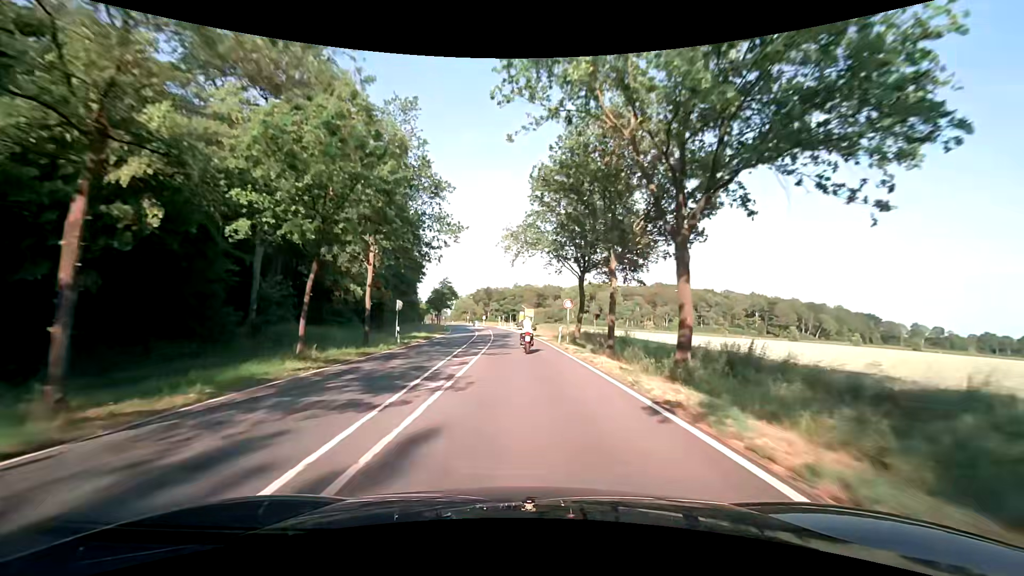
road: secondary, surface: asphalt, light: Day
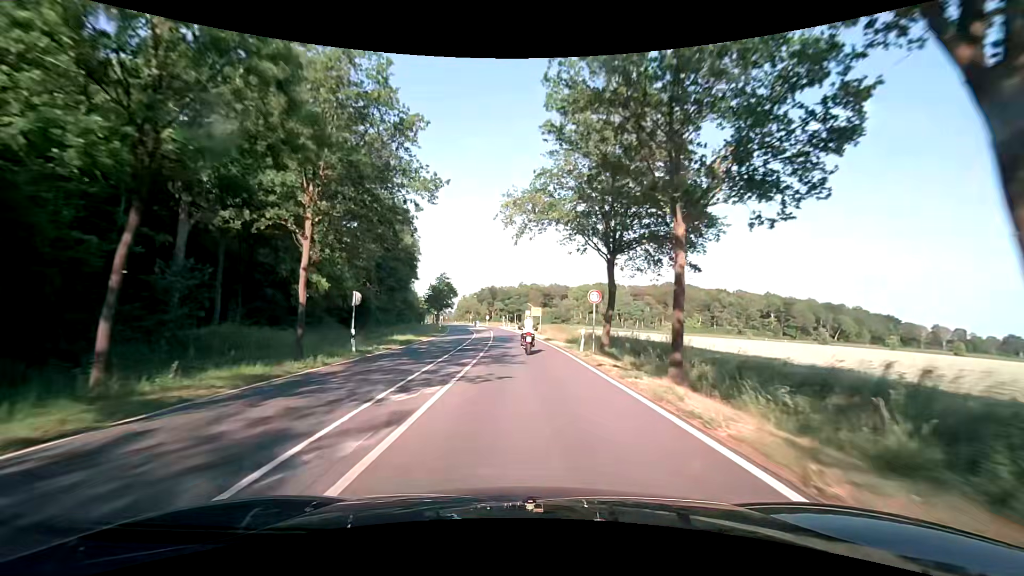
(-0.1, +9.2) m; 0°
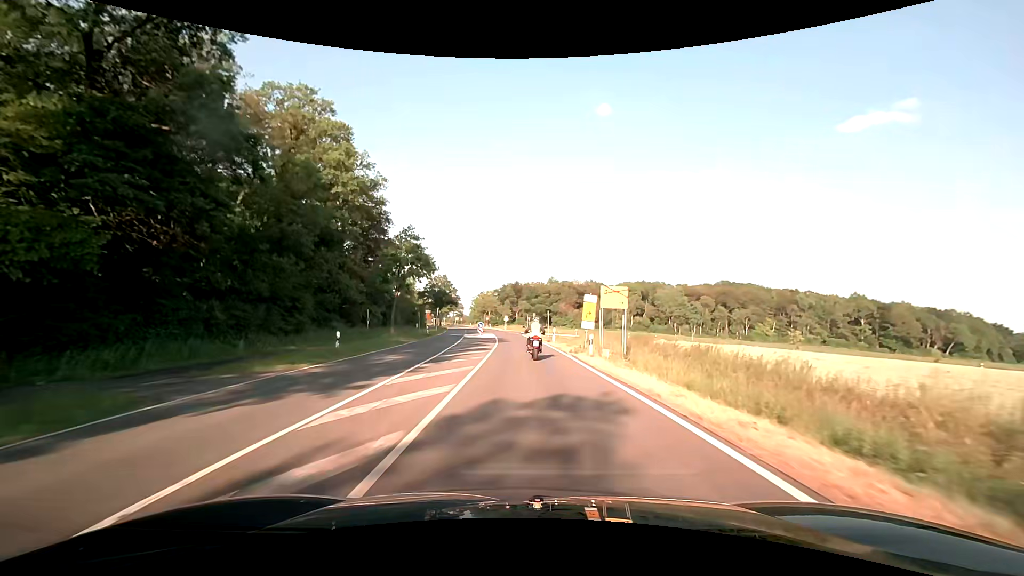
(-1.5, +41.7) m; -4°
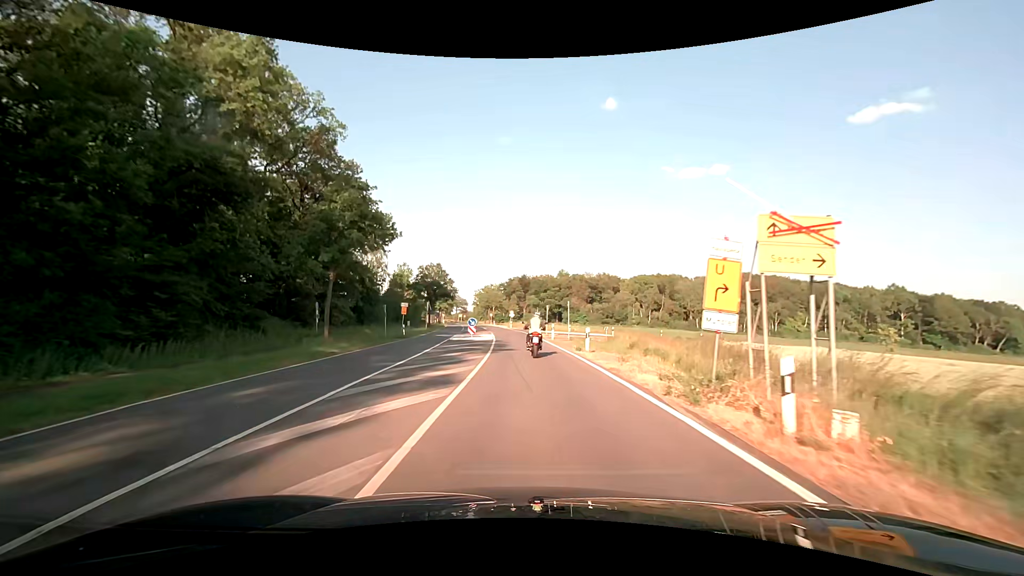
(-0.1, +15.4) m; -1°
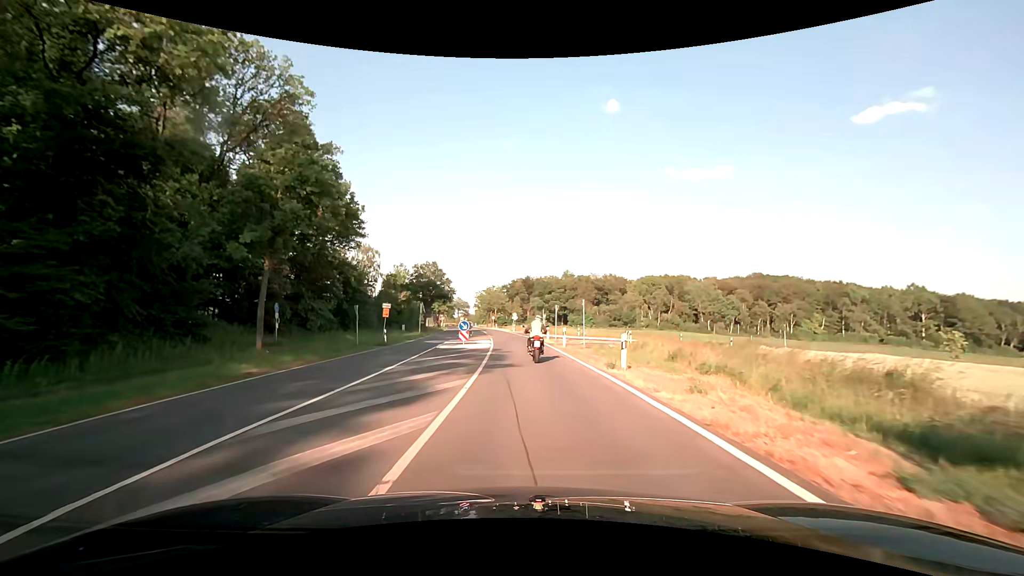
(0.0, +7.0) m; 0°
(0, +10) (0, +20) (0, +30) (-1, +40) (+2, +49) (+10, +55) (+20, +57) (+30, +58) (+40, +58) (+50, +59) m
